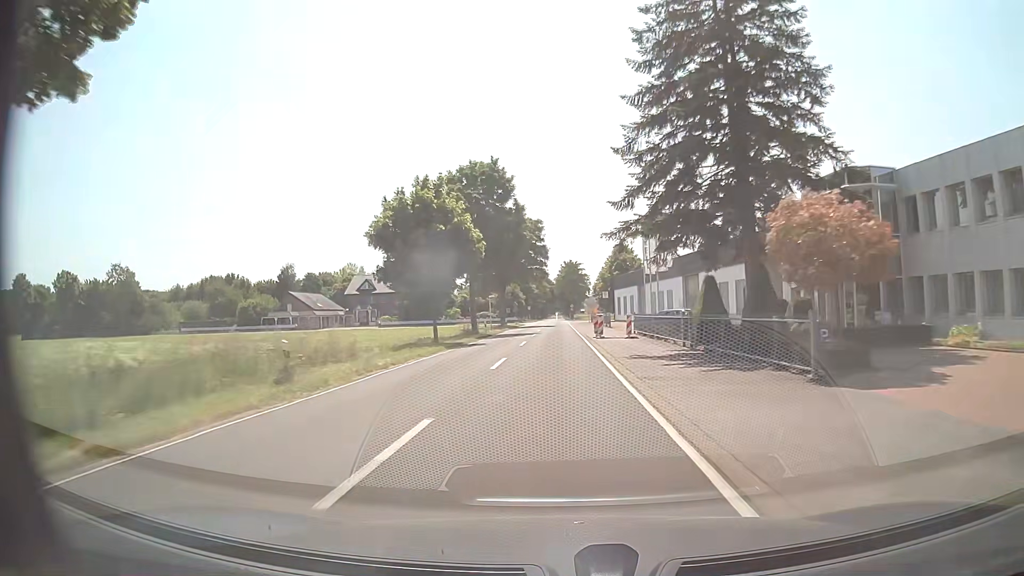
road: tertiary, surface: asphalt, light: Day
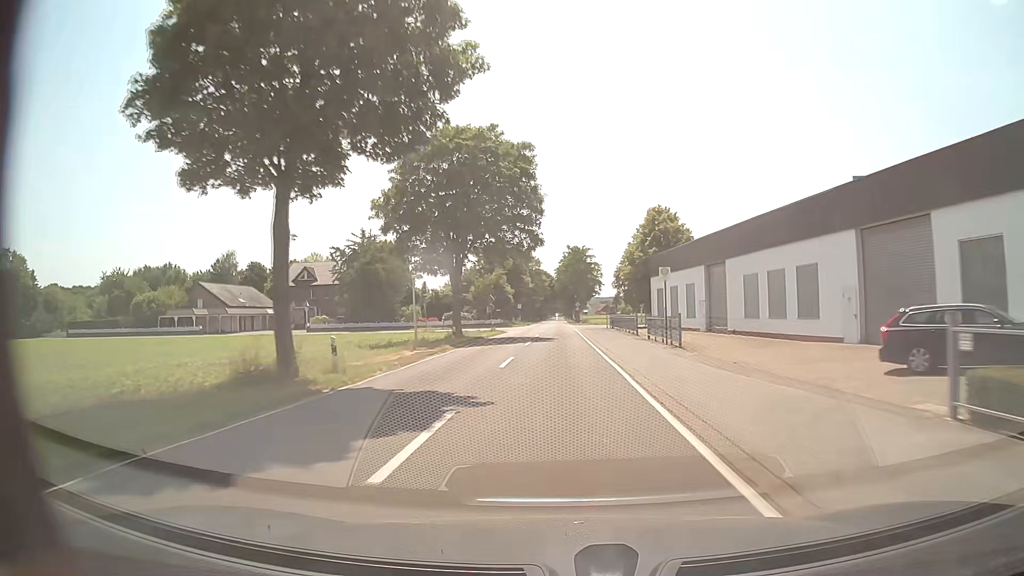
(-0.4, +35.5) m; -1°
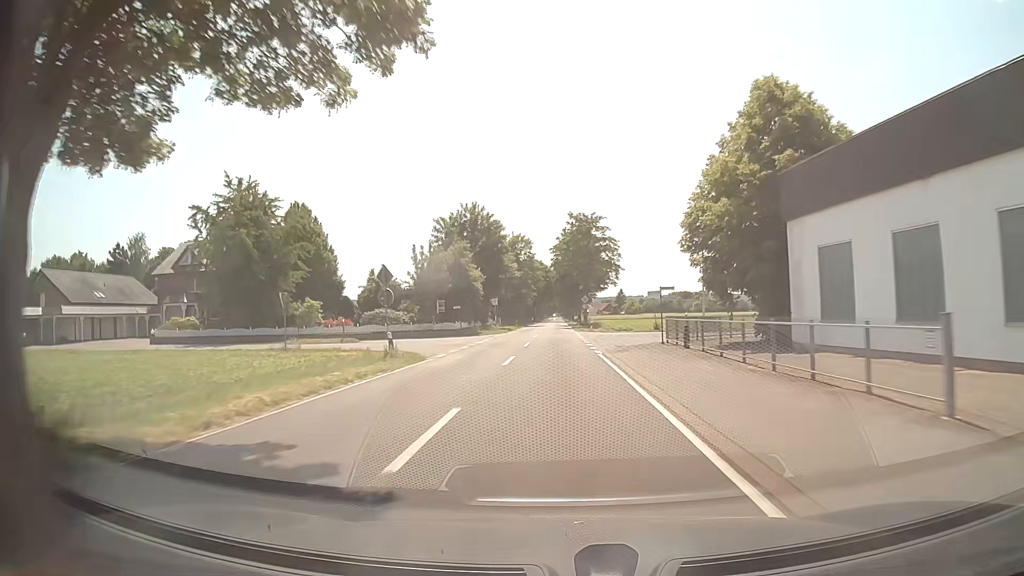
(+0.2, +35.5) m; 0°
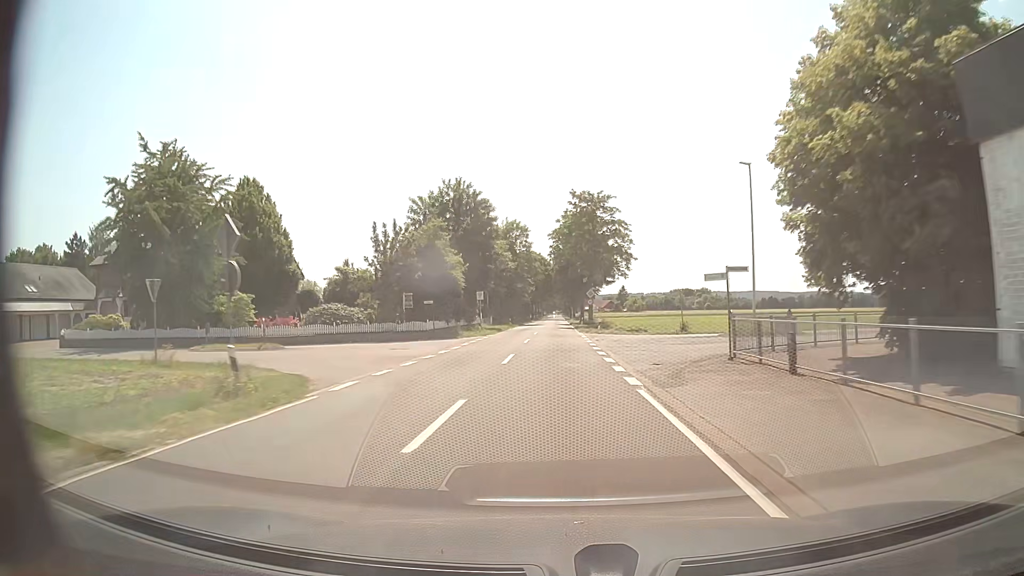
(0.0, +11.8) m; 0°
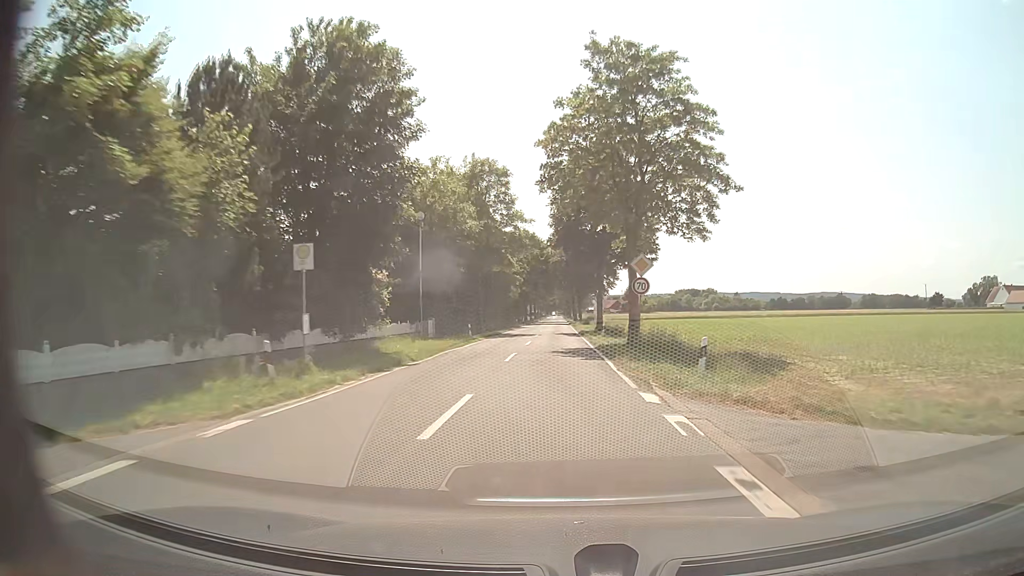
(-0.1, +35.5) m; 0°
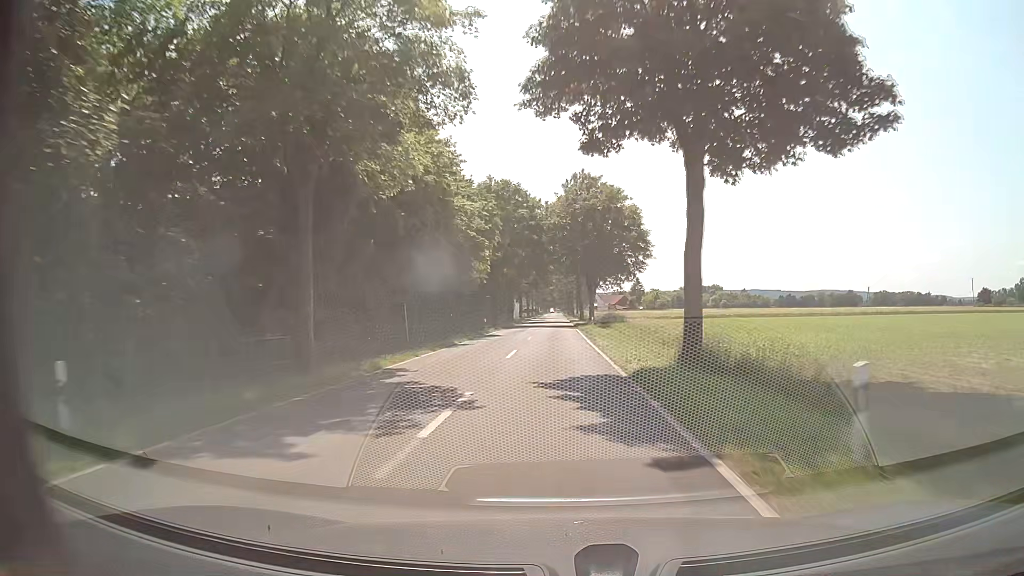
(0.0, +35.5) m; 0°
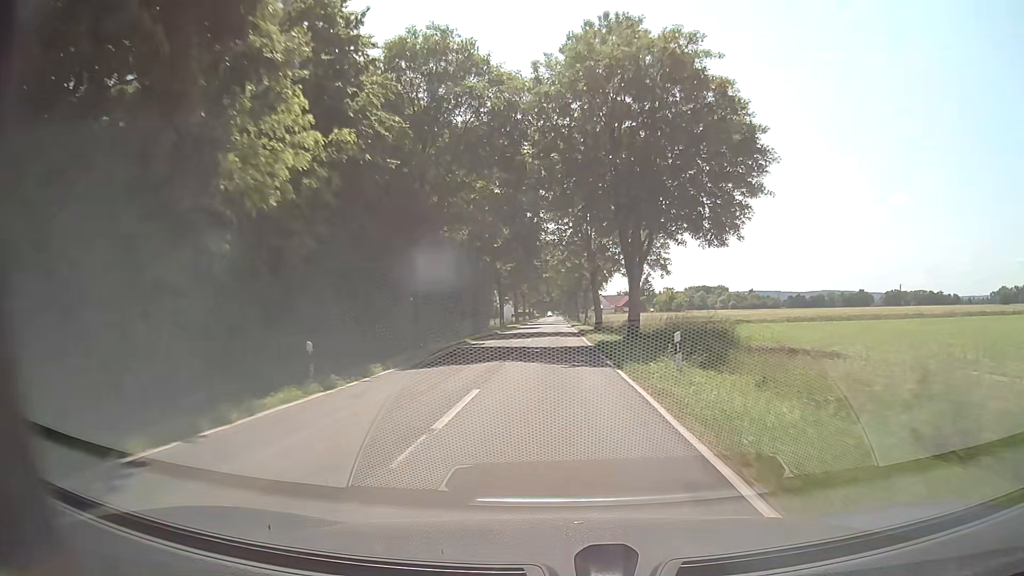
(0.0, +35.5) m; 0°
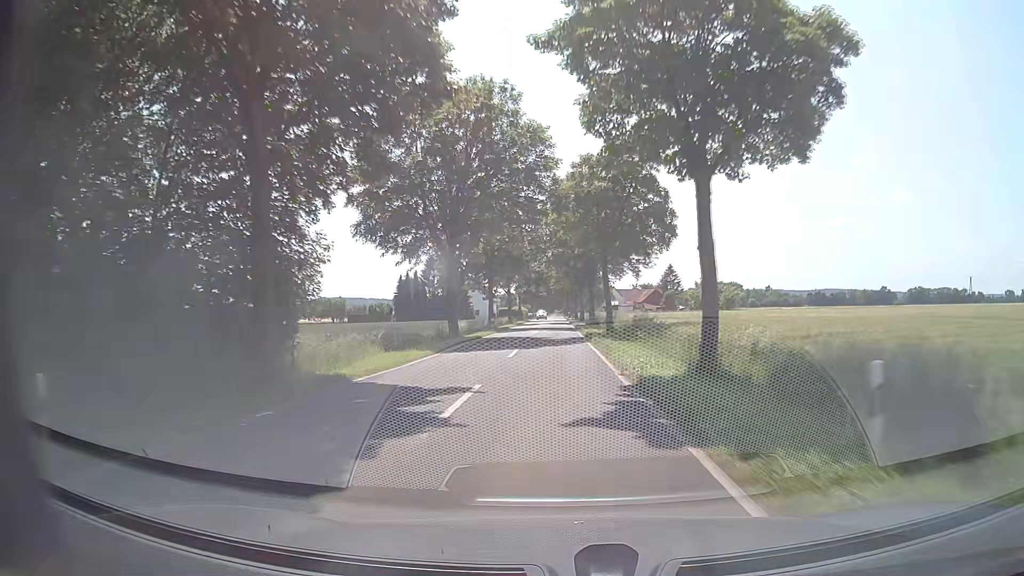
(+0.2, +59.0) m; 0°
(0, +10) (0, +20) (0, +30) (0, +40) (0, +50) (0, +60) (+1, +70) (+1, +80) (+1, +90) (+1, +100) m
